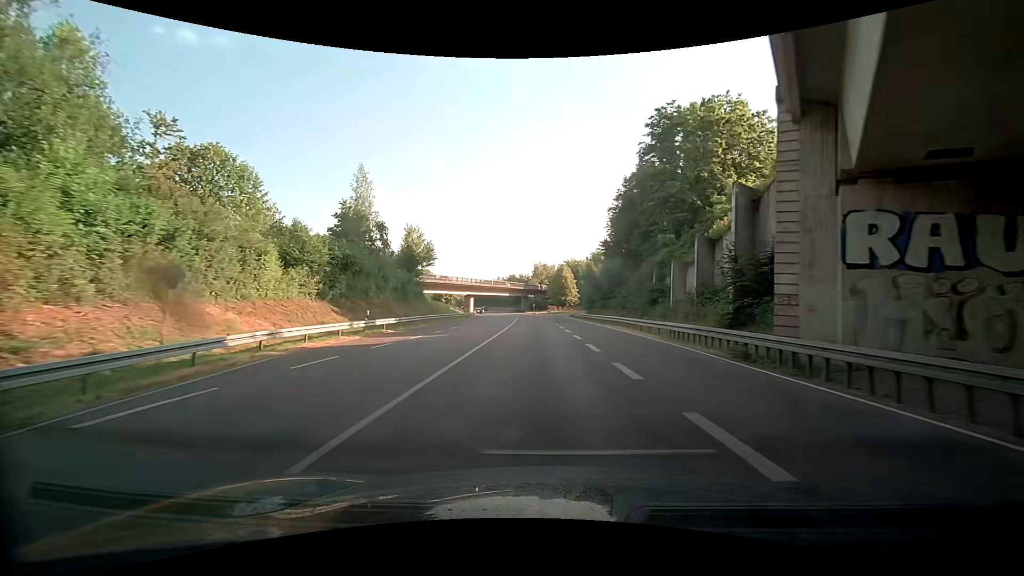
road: primary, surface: asphalt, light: Day
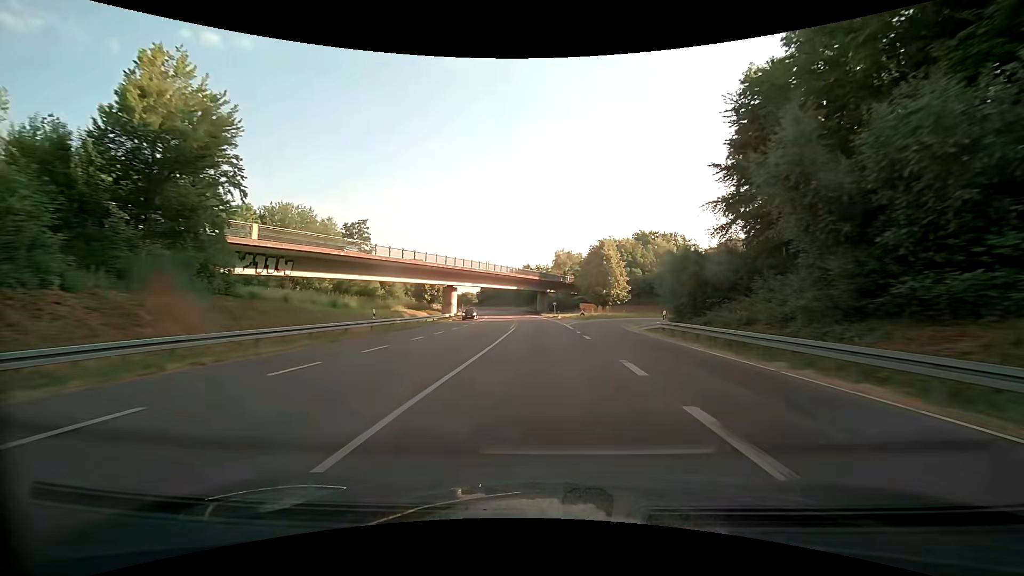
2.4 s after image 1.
(+0.4, +48.7) m; 0°
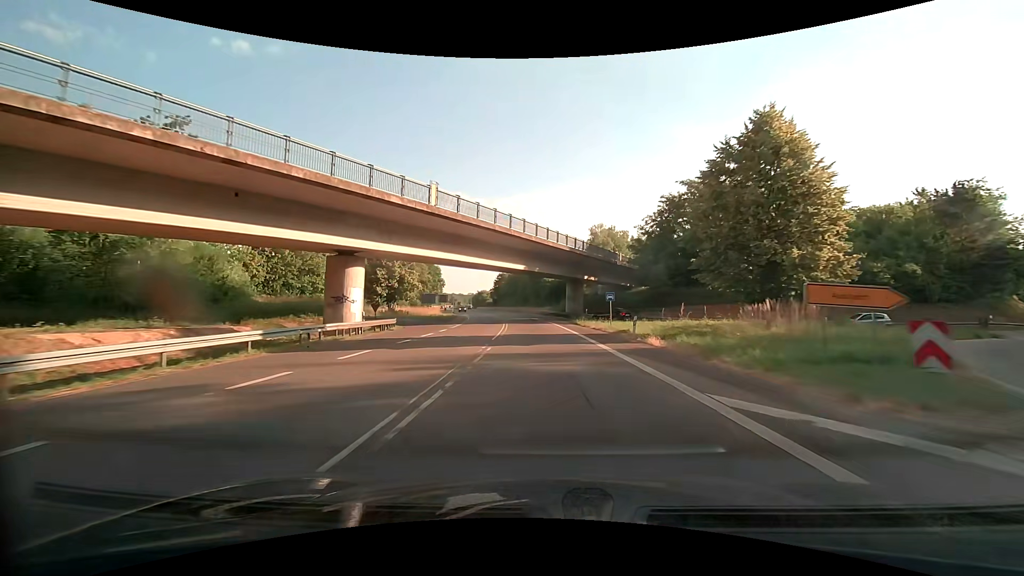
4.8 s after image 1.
(-1.0, +49.0) m; -3°
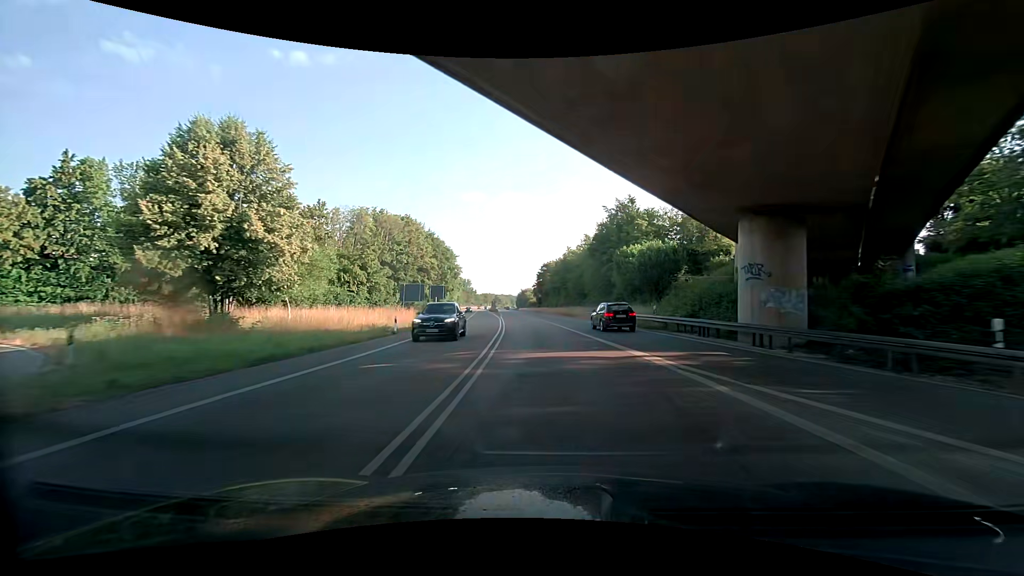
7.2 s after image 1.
(-2.4, +49.3) m; -6°
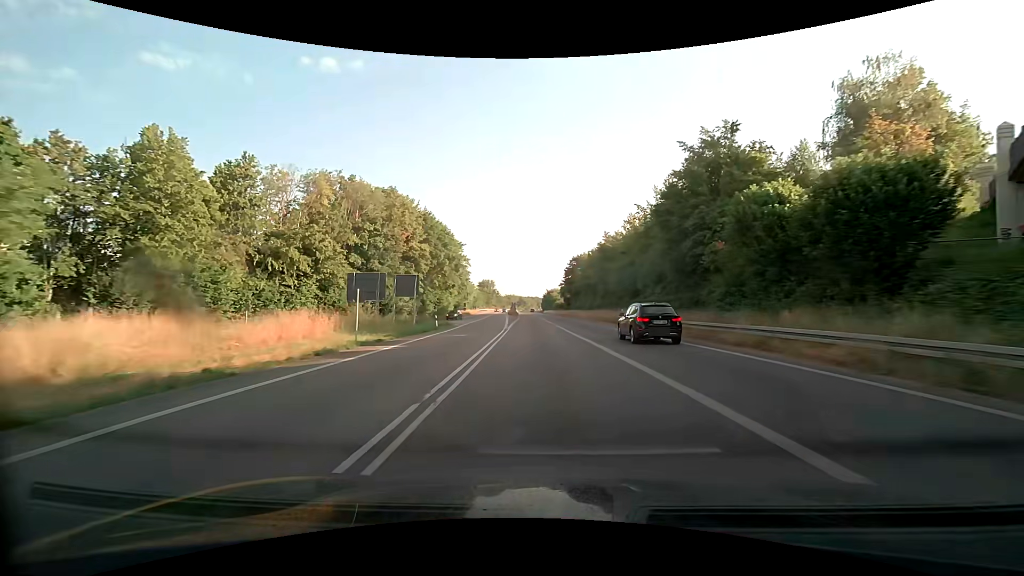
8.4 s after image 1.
(-0.7, +25.0) m; -4°
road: trunk
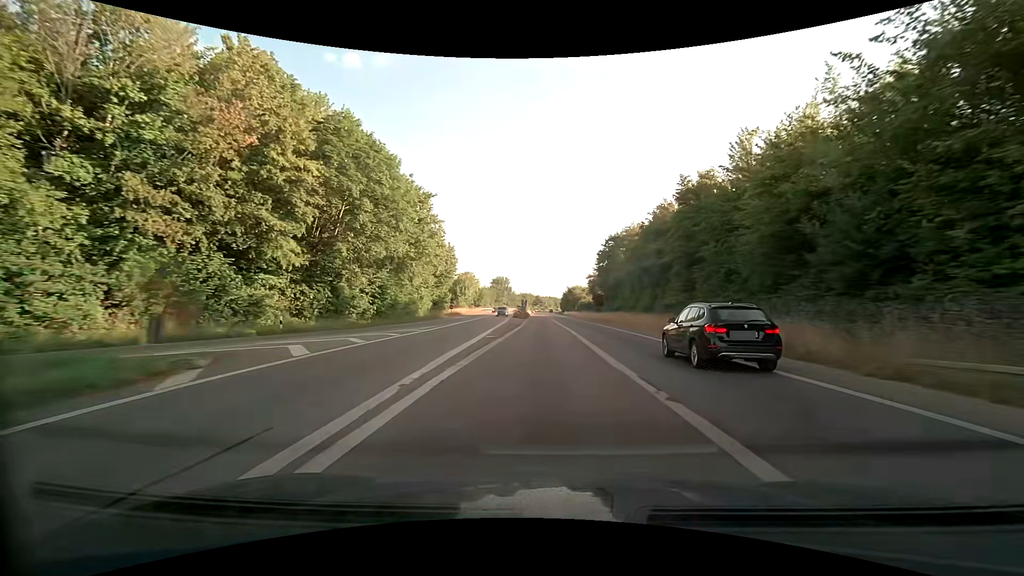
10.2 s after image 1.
(-0.2, +38.3) m; -1°
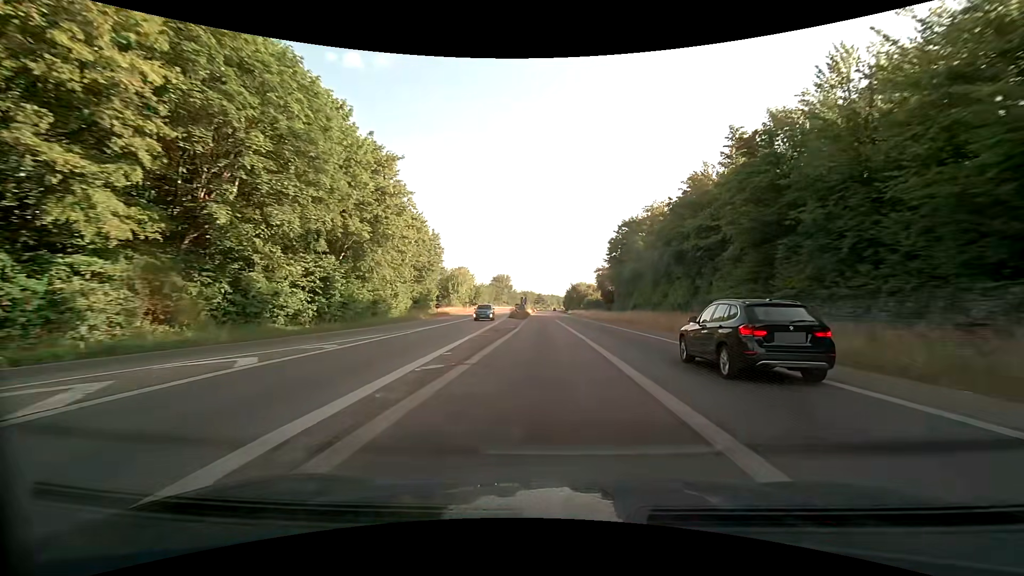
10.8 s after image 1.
(0.0, +13.0) m; 0°
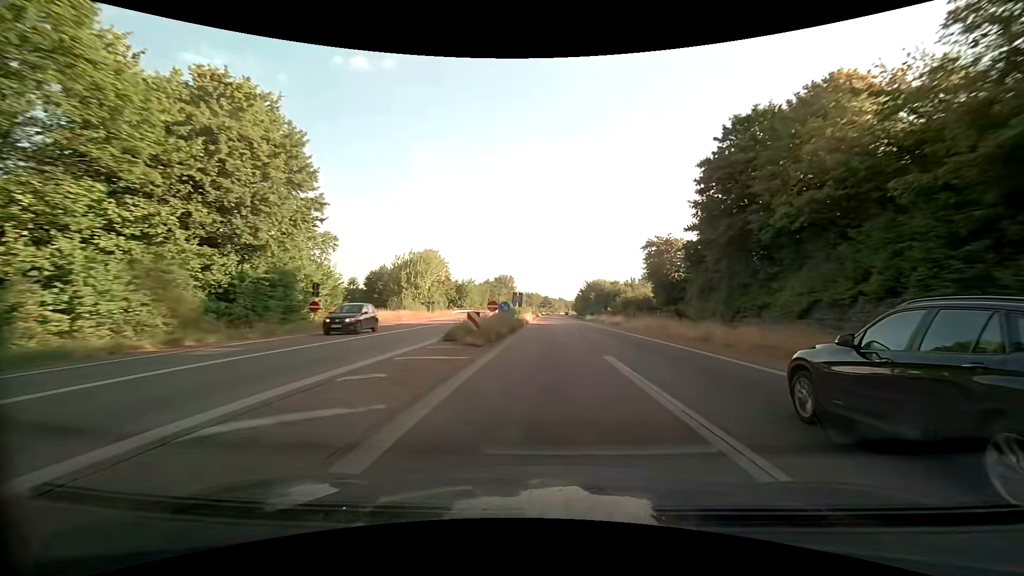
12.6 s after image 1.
(-0.4, +41.2) m; -1°
(0, +10) (0, +20) (0, +30) (0, +40) (0, +50) (0, +60) (0, +70) (0, +80) (+1, +90) (+1, +100) m
